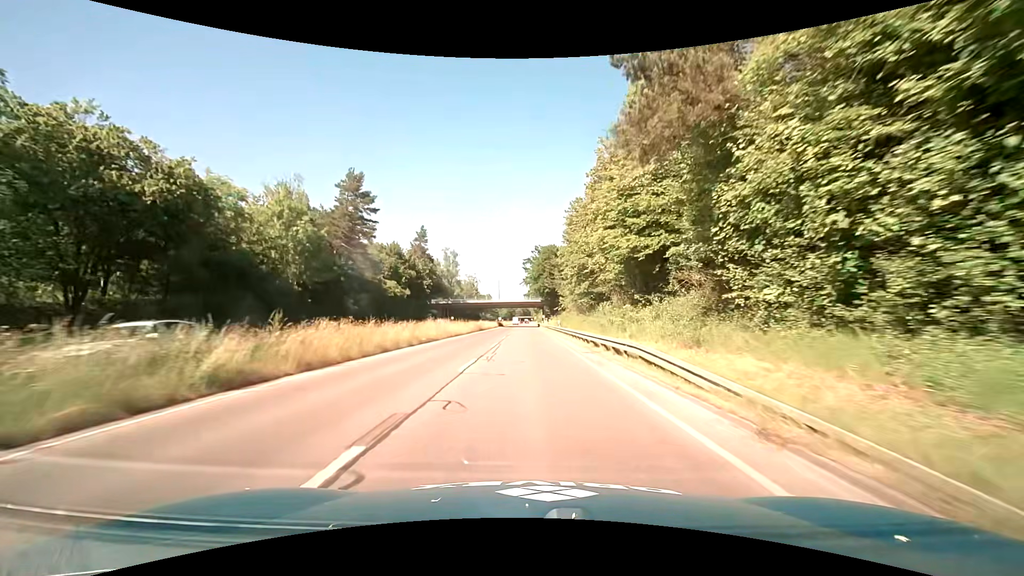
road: trunk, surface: asphalt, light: Day
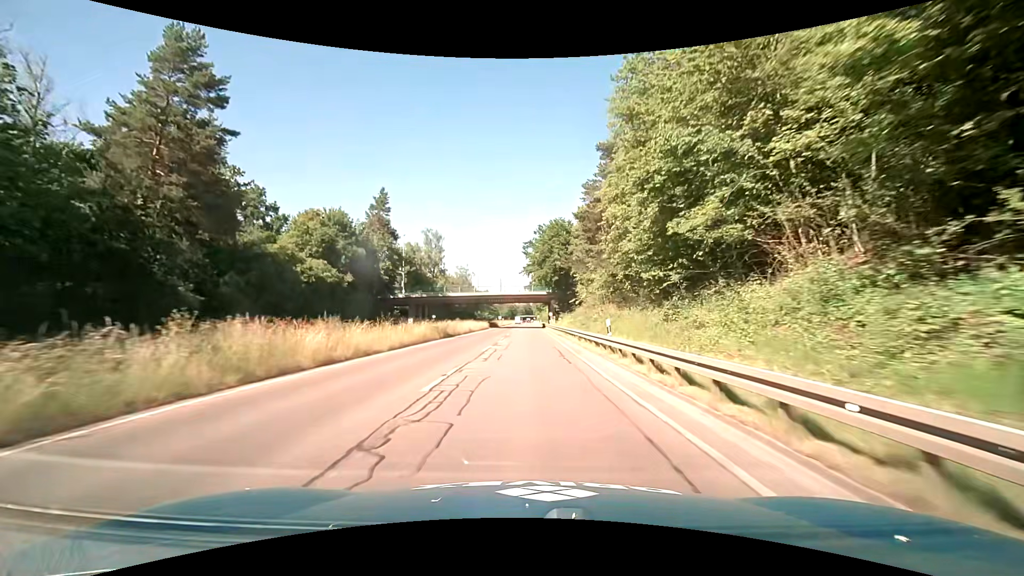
(+0.4, +27.9) m; +1°
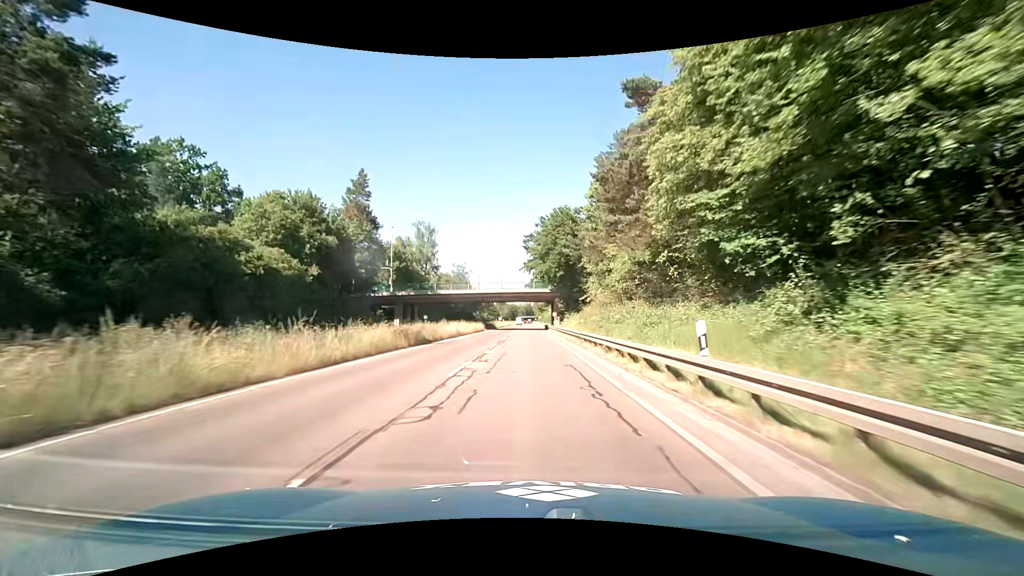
(-0.1, +9.3) m; 0°
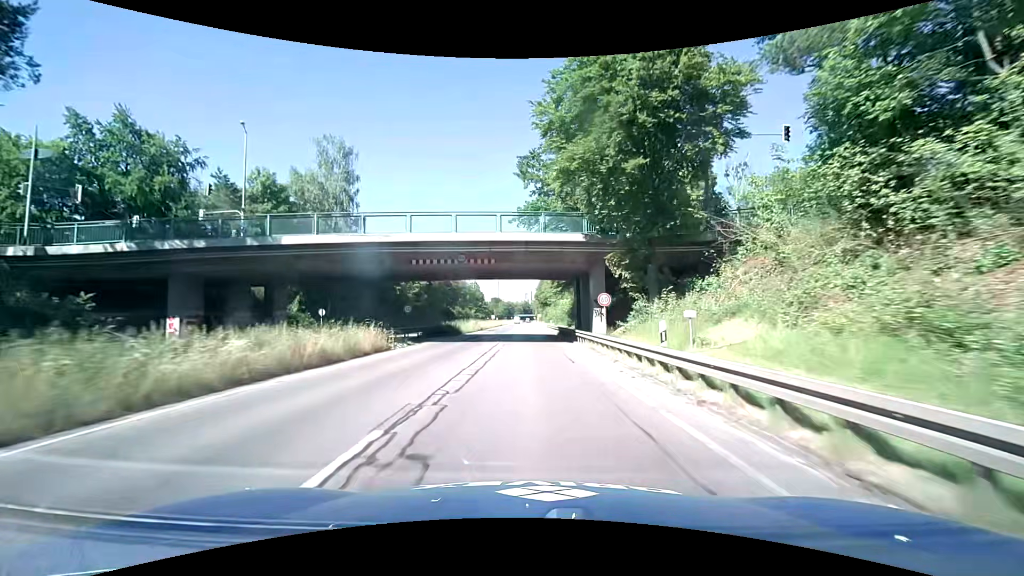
(-0.2, +46.5) m; 0°
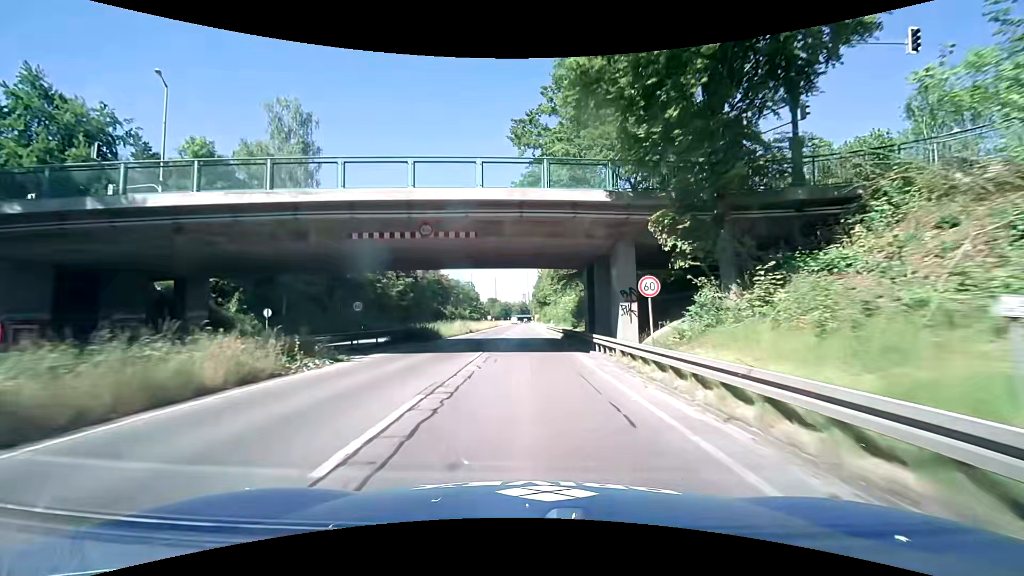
(0.0, +9.3) m; 0°
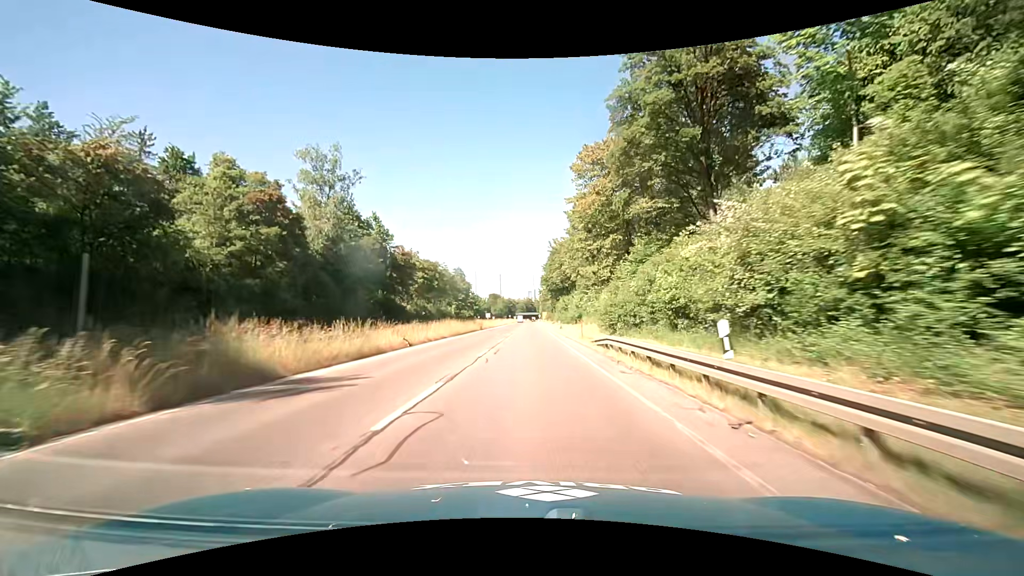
(-0.2, +46.6) m; -1°
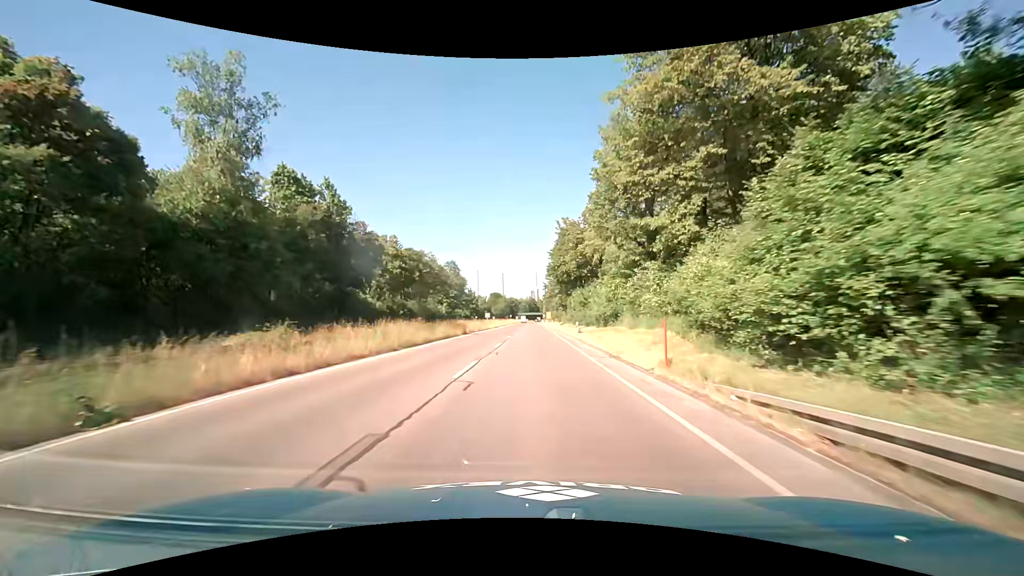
(+0.1, +18.7) m; 0°
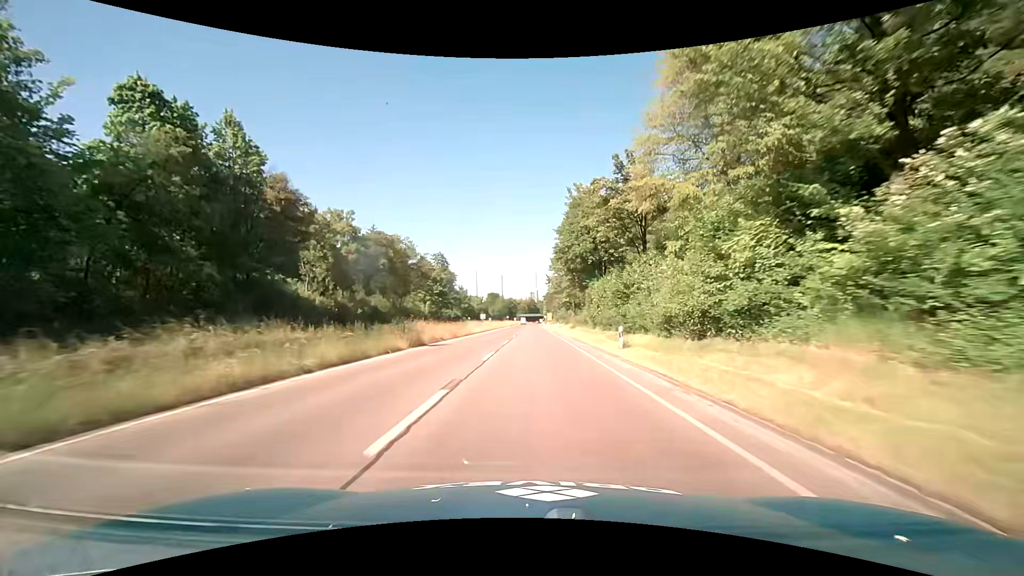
(0.0, +18.7) m; 0°
(0, +10) (0, +20) (0, +30) (0, +40) (0, +50) (0, +60) (0, +70) (0, +80) (0, +90) (0, +100) m
